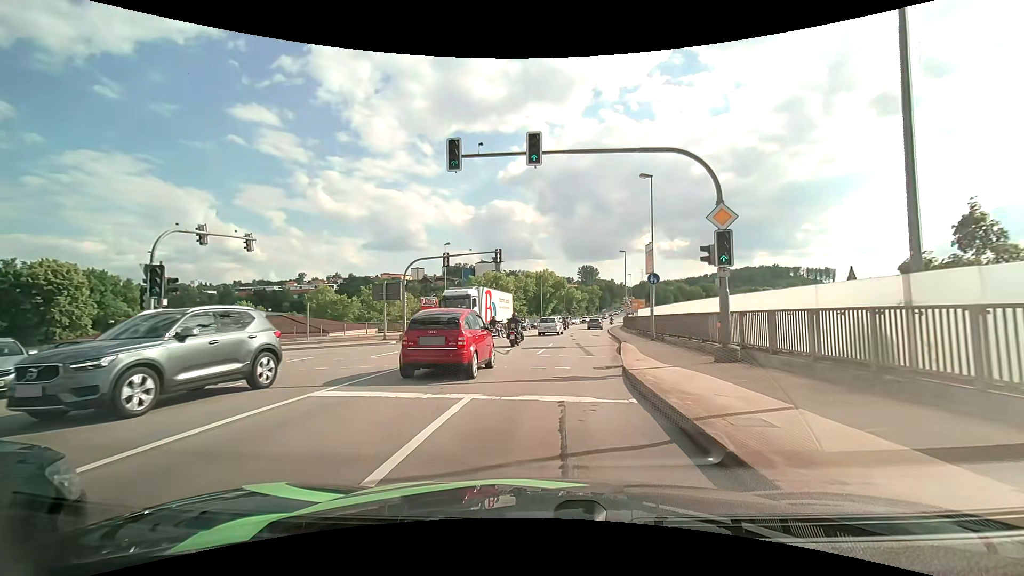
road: primary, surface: asphalt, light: Day
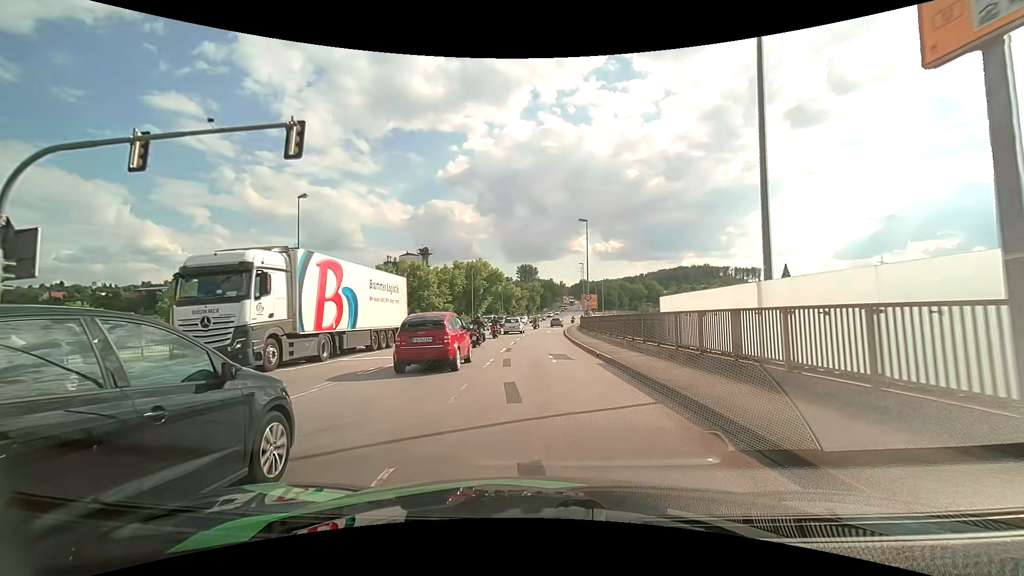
(+1.5, +22.4) m; +7°
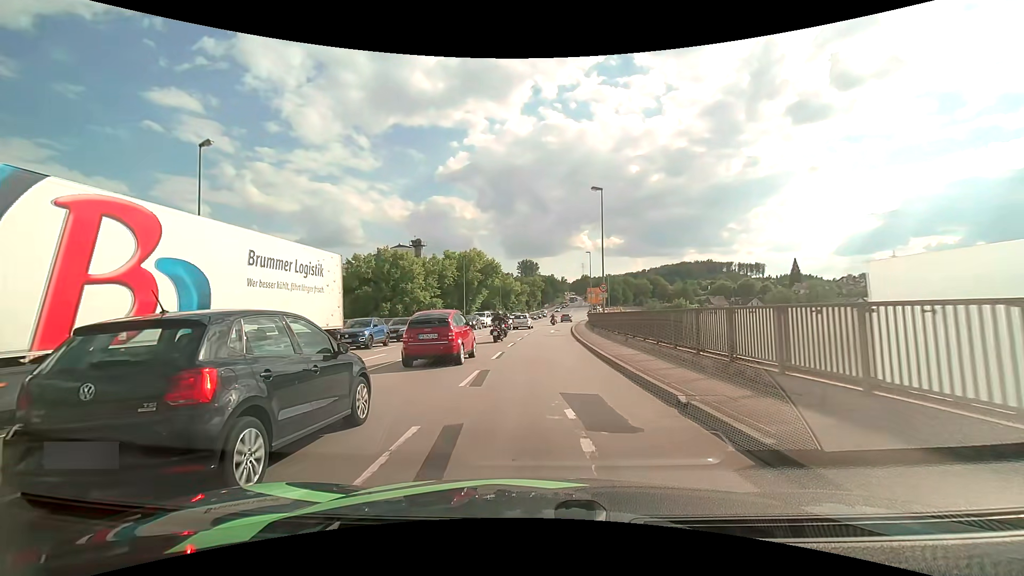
(0.0, +10.3) m; 0°
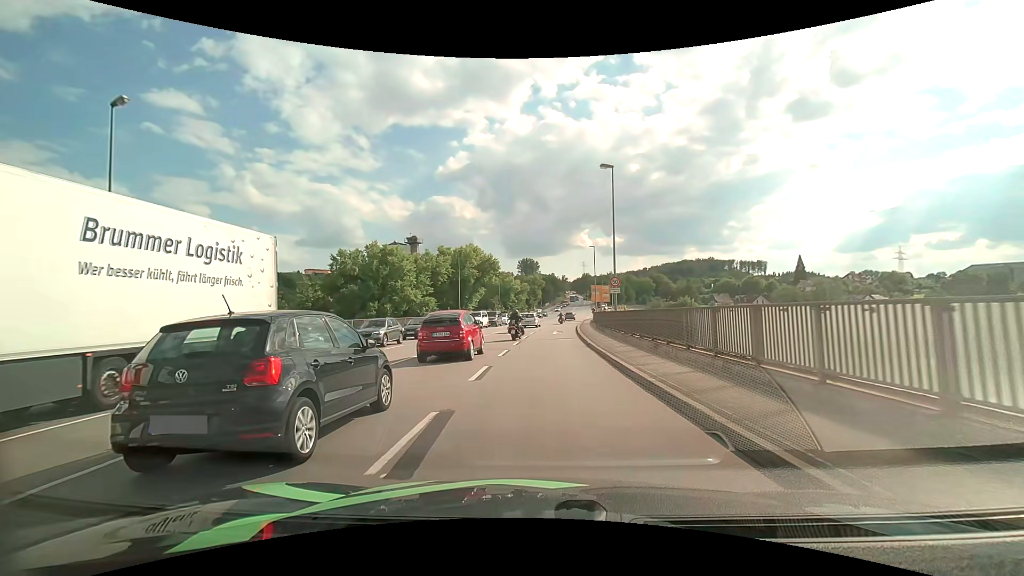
(0.0, +5.1) m; 0°
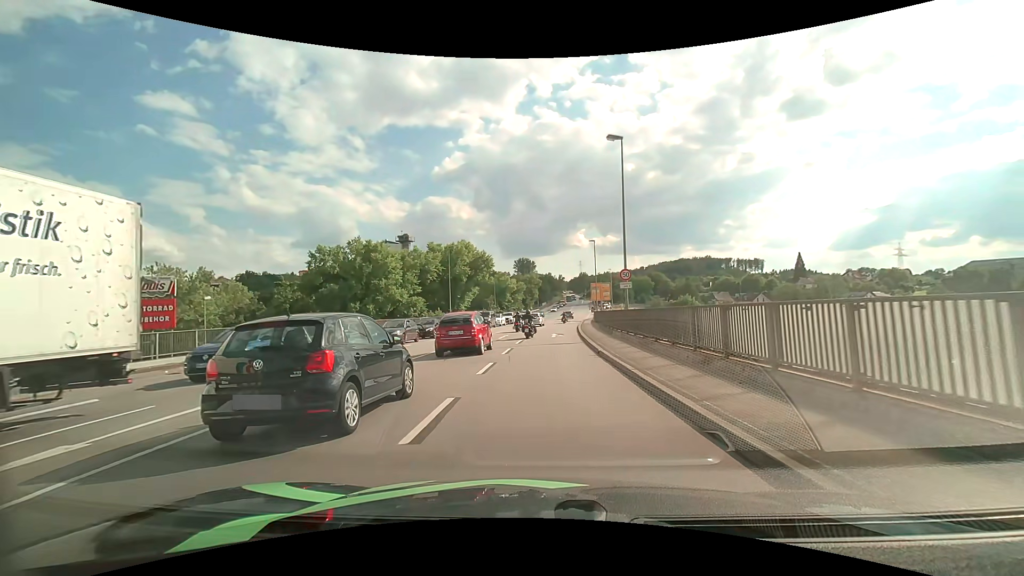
(0.0, +4.8) m; 0°
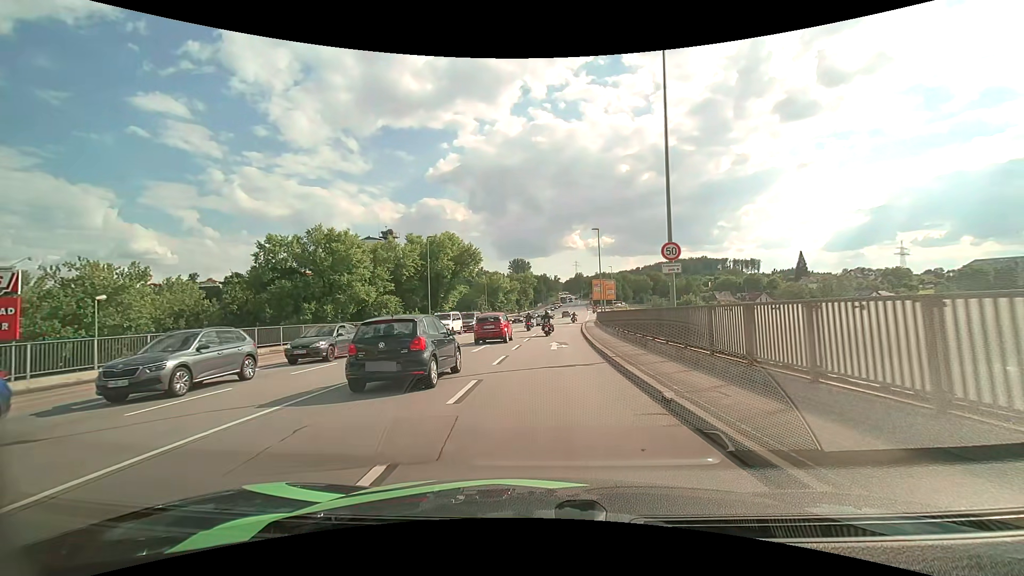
(+0.1, +9.5) m; 0°
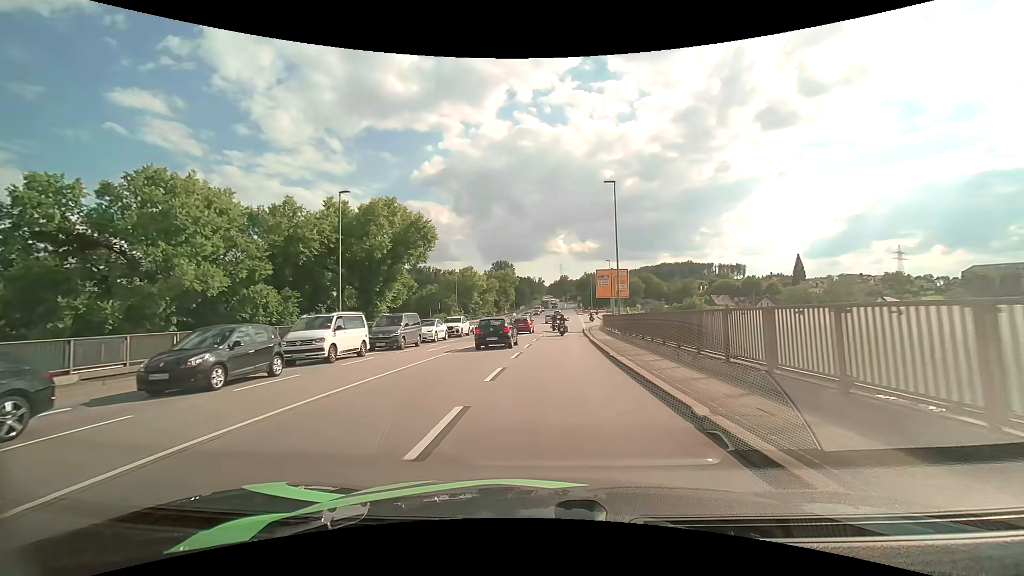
(+0.3, +21.2) m; +2°
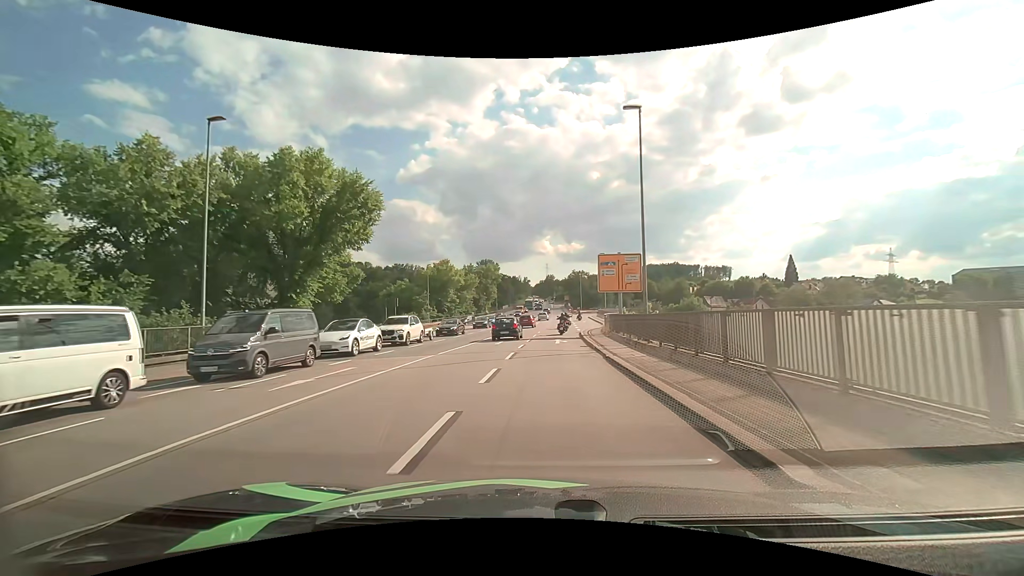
(+0.2, +12.6) m; +1°
(0, +10) (0, +20) (+1, +30) (+1, +40) (+2, +50) (+2, +60) (+3, +70) (+3, +80) (+3, +90) (+4, +100) m
